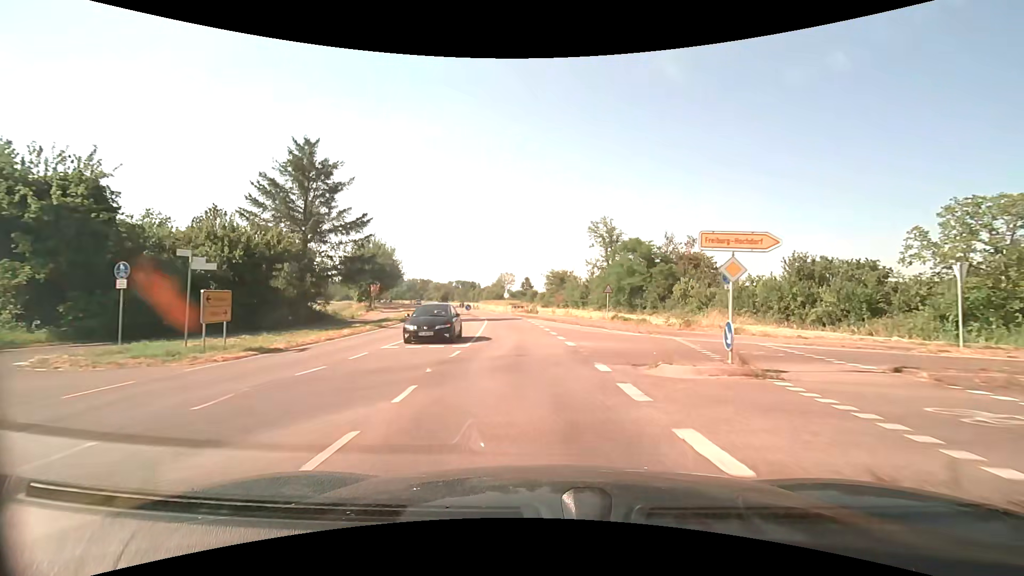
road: secondary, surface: asphalt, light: Day
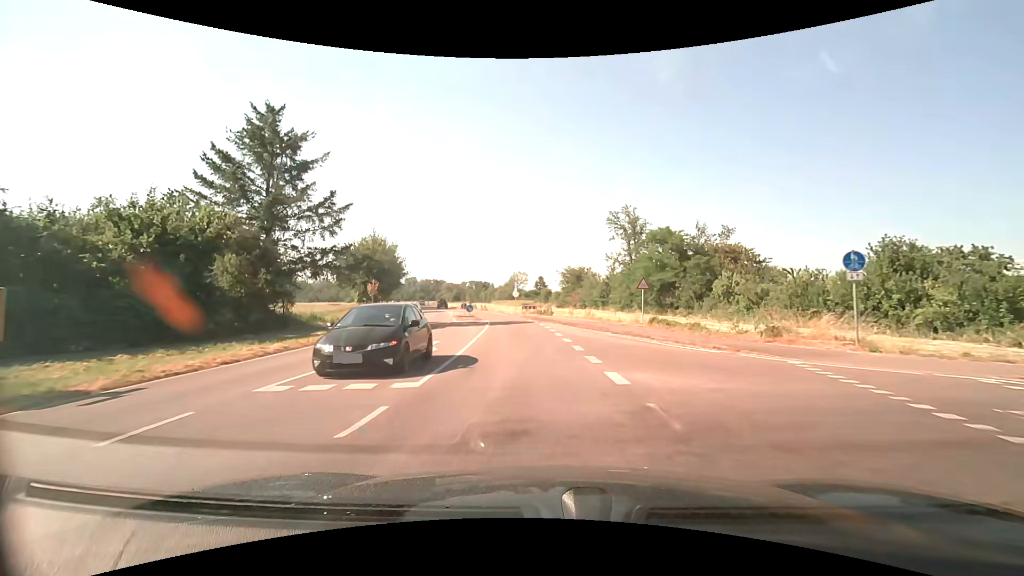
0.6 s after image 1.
(0.0, +7.8) m; -1°
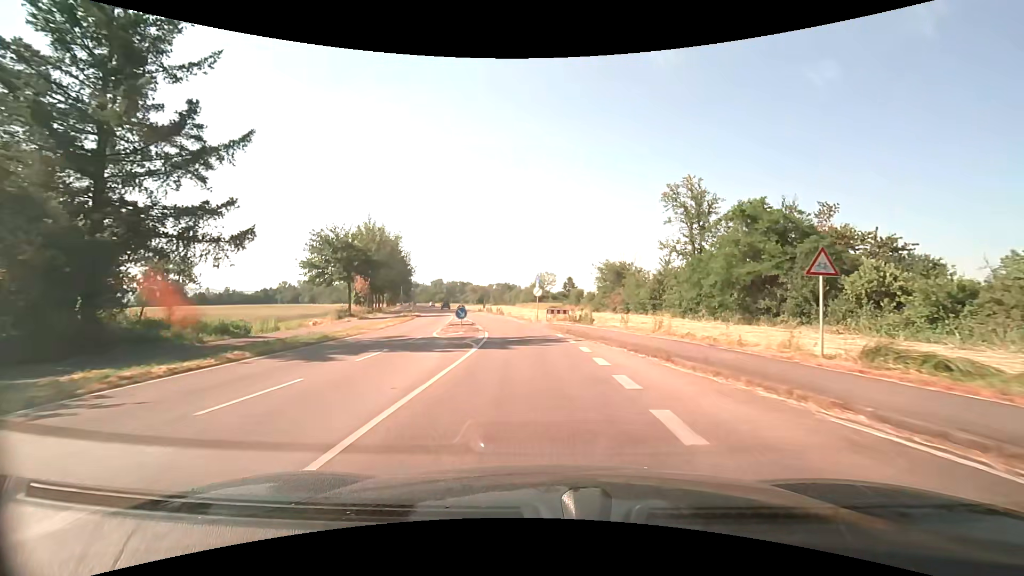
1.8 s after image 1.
(-0.6, +15.4) m; -4°
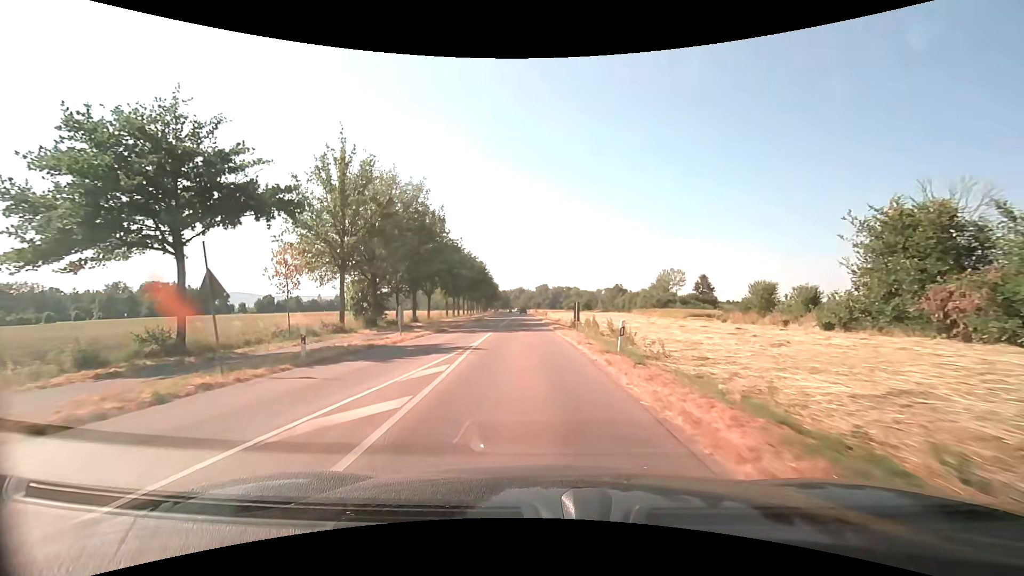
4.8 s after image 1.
(-3.4, +37.5) m; -12°
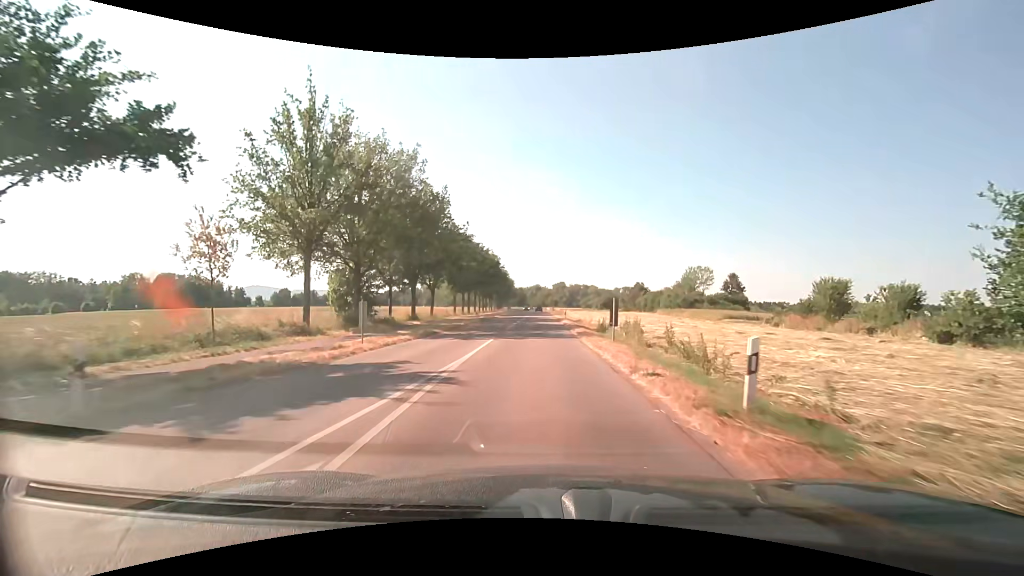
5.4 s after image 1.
(-0.2, +7.6) m; -2°
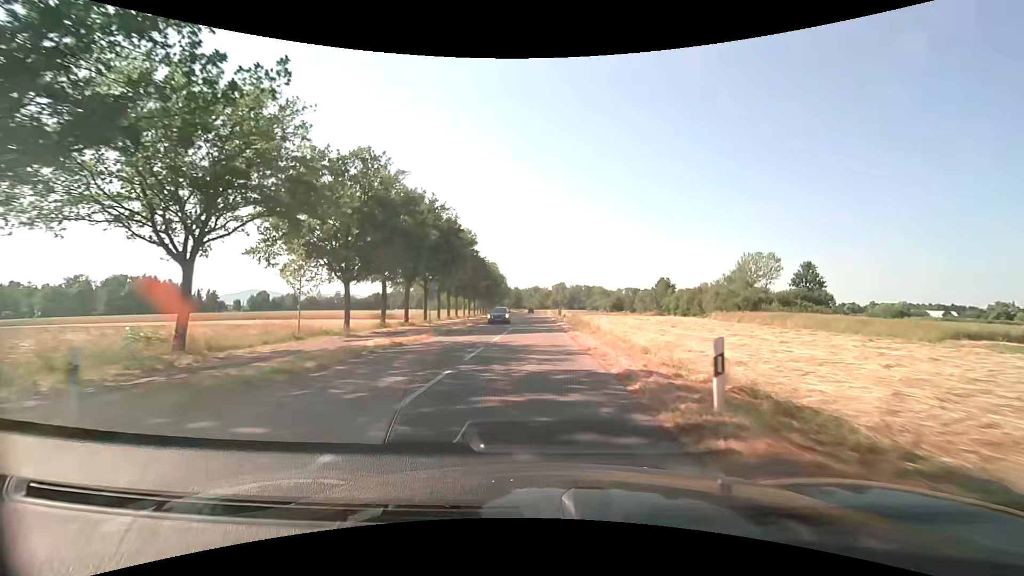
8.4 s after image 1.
(-0.2, +39.7) m; 0°
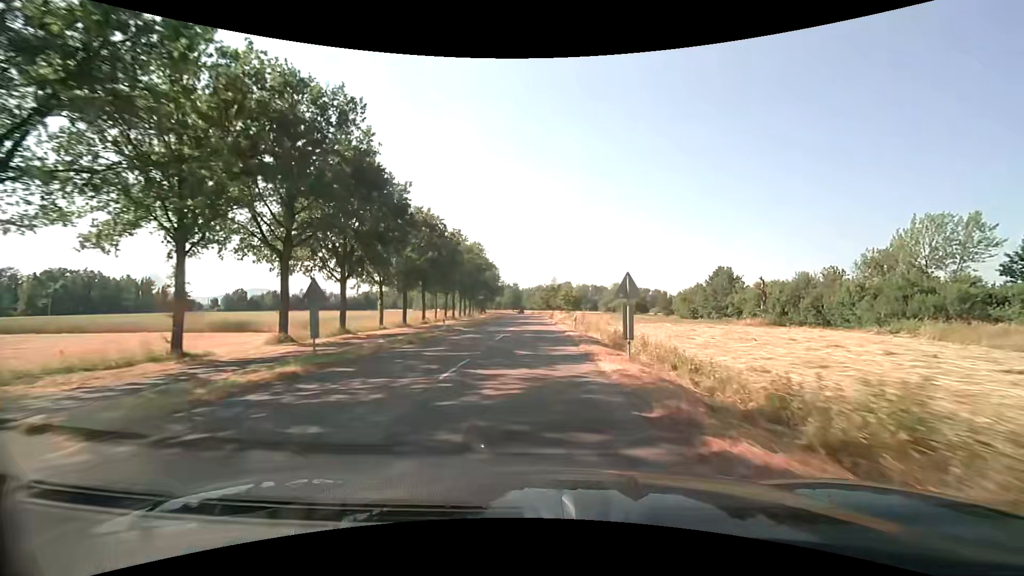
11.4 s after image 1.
(-0.4, +45.5) m; 0°
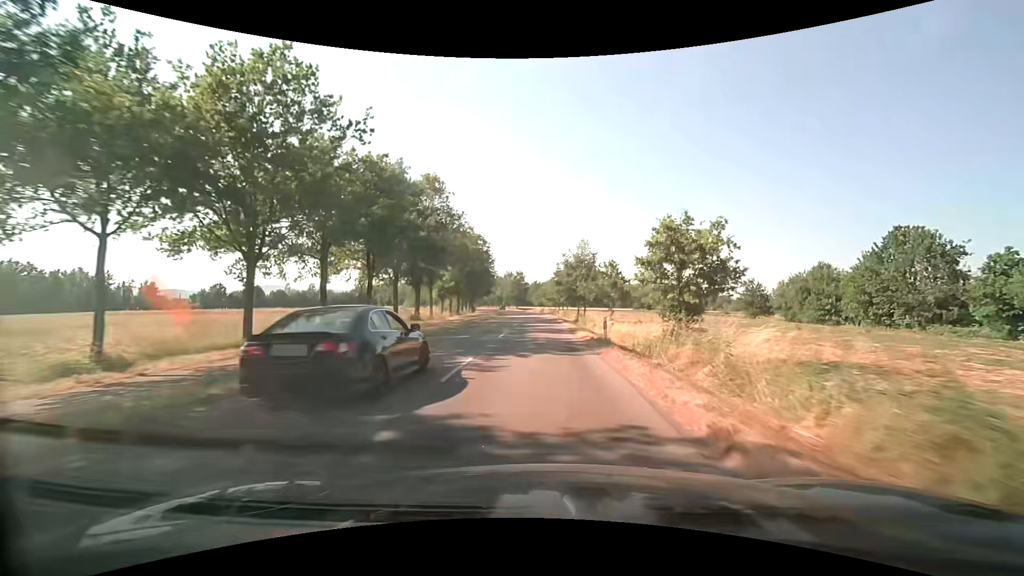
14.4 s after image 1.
(-0.8, +48.9) m; -1°
(0, +10) (0, +20) (0, +30) (0, +40) (-1, +50) (-1, +60) (-1, +70) (-2, +80) (-2, +90) (-3, +100) m
